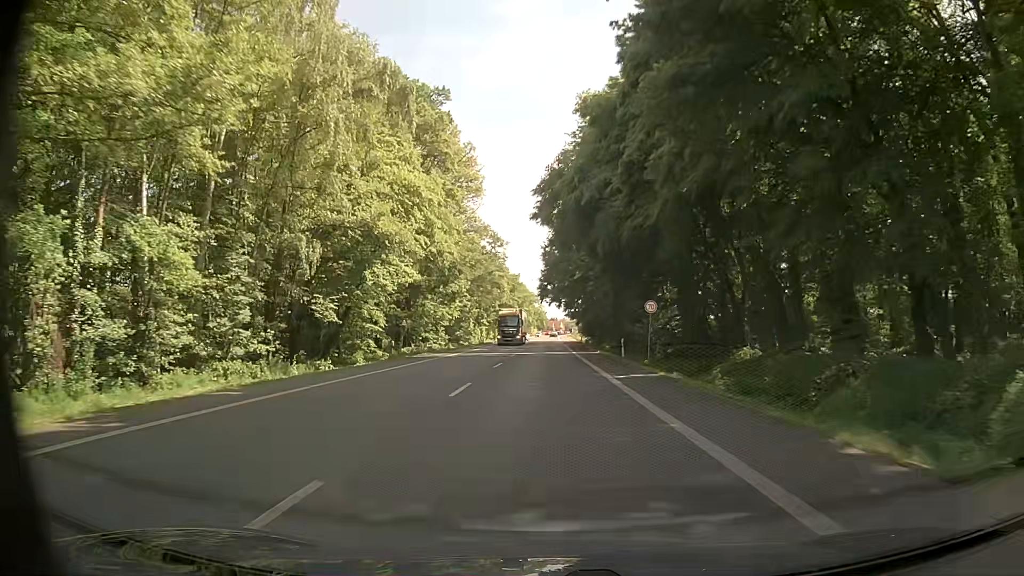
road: primary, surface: asphalt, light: Day
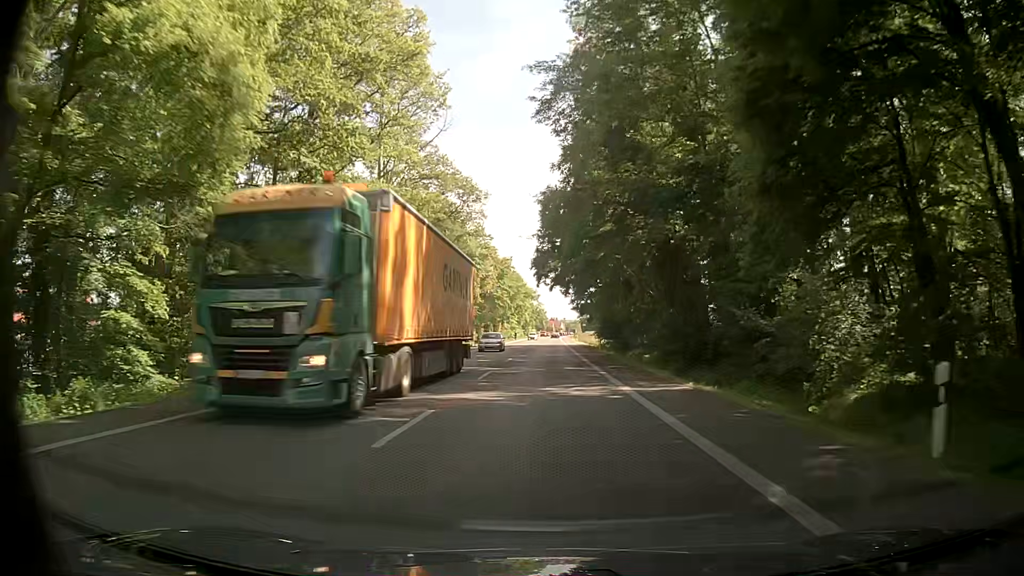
(-0.1, +30.6) m; -1°
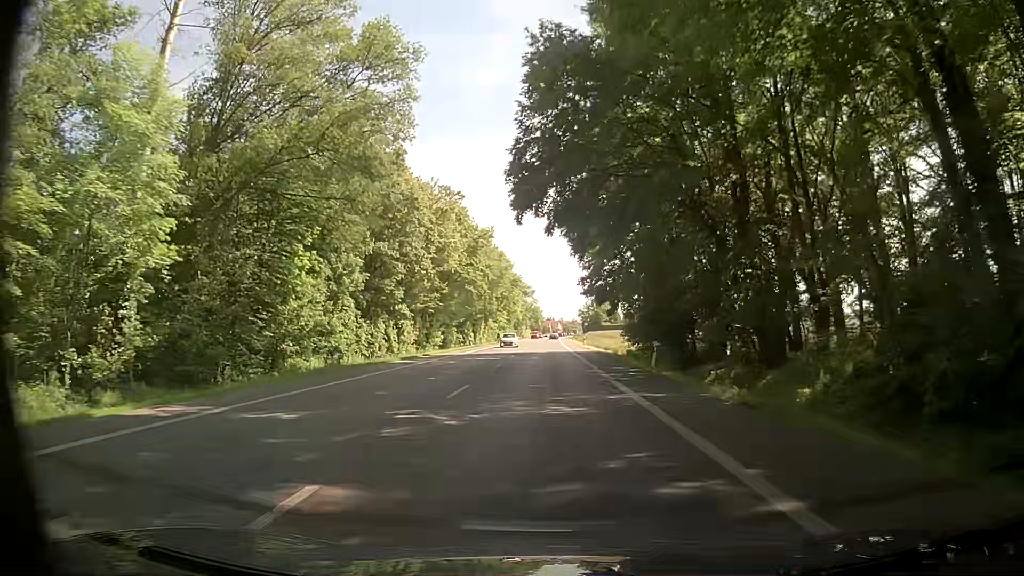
(+0.5, +30.2) m; +1°
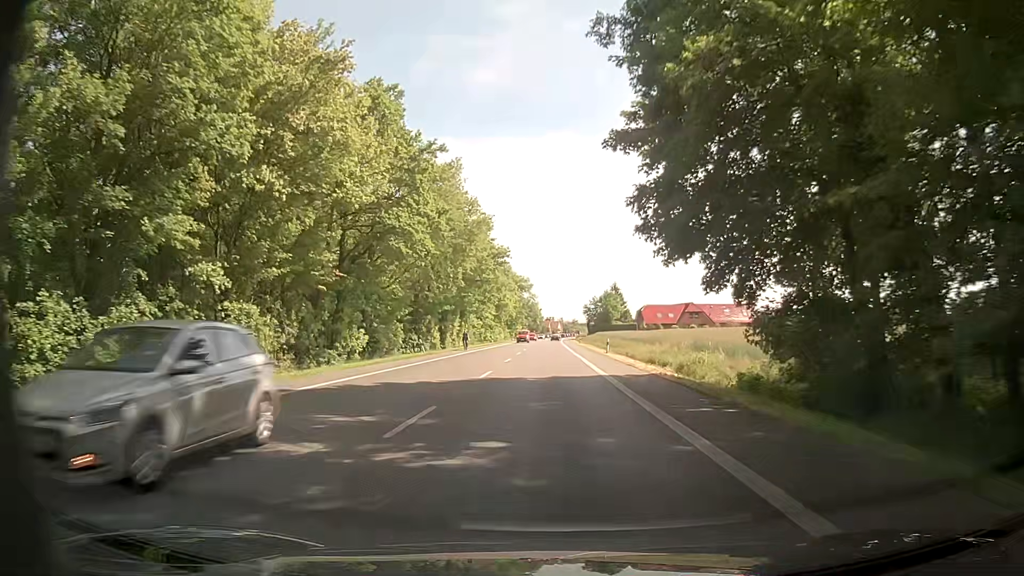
(+0.2, +29.7) m; 0°
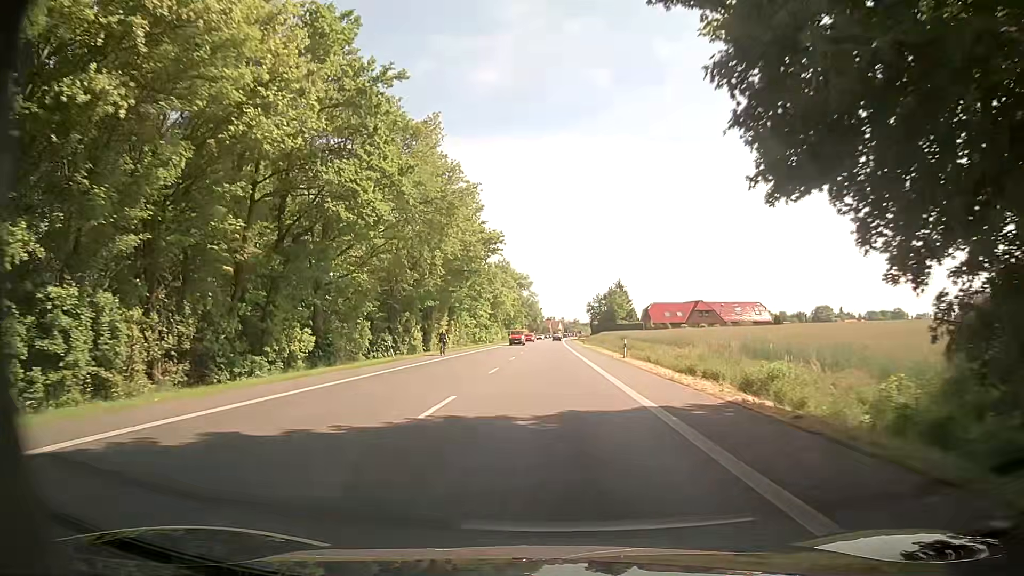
(+0.1, +9.8) m; +1°
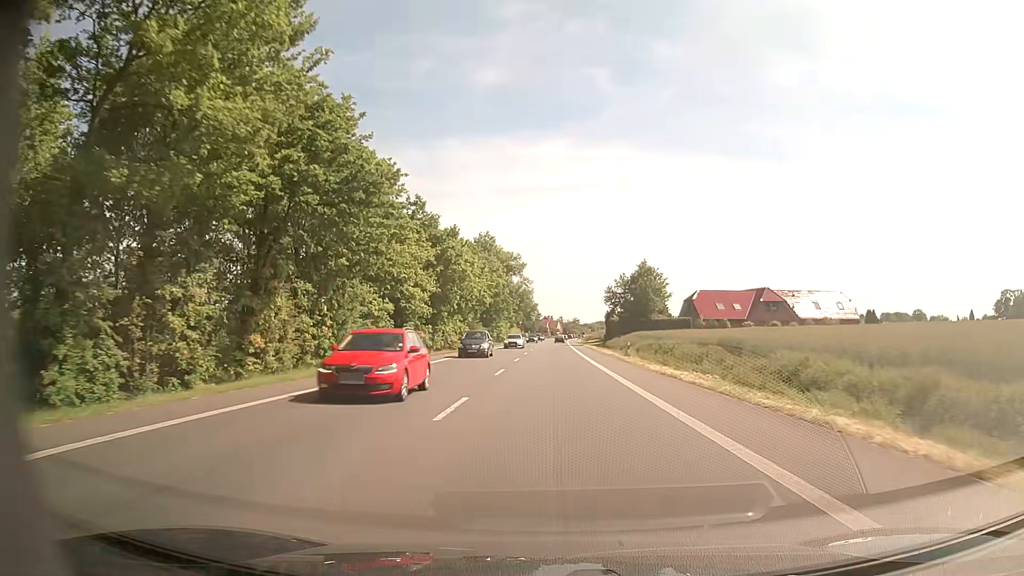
(0.0, +48.9) m; +1°
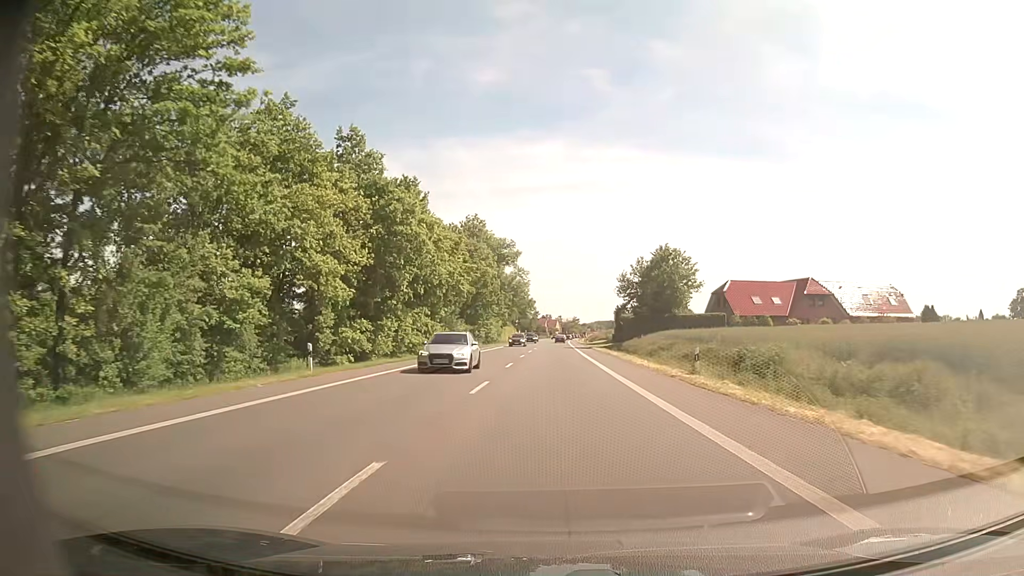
(0.0, +19.5) m; 0°
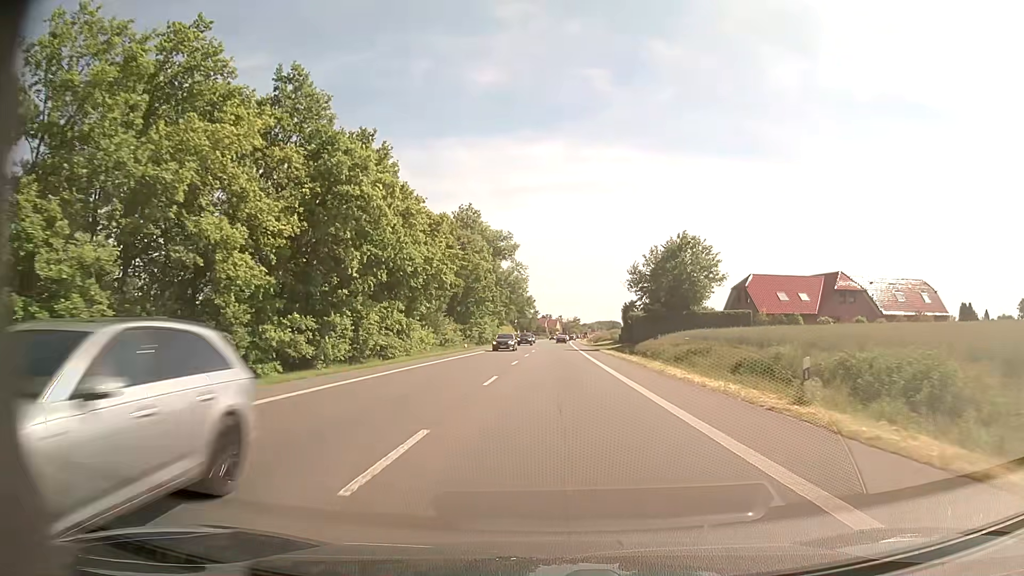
(0.0, +9.7) m; 0°
(0, +10) (0, +20) (0, +30) (0, +40) (0, +50) (0, +60) (0, +70) (+1, +80) (+1, +90) (+1, +100) m
